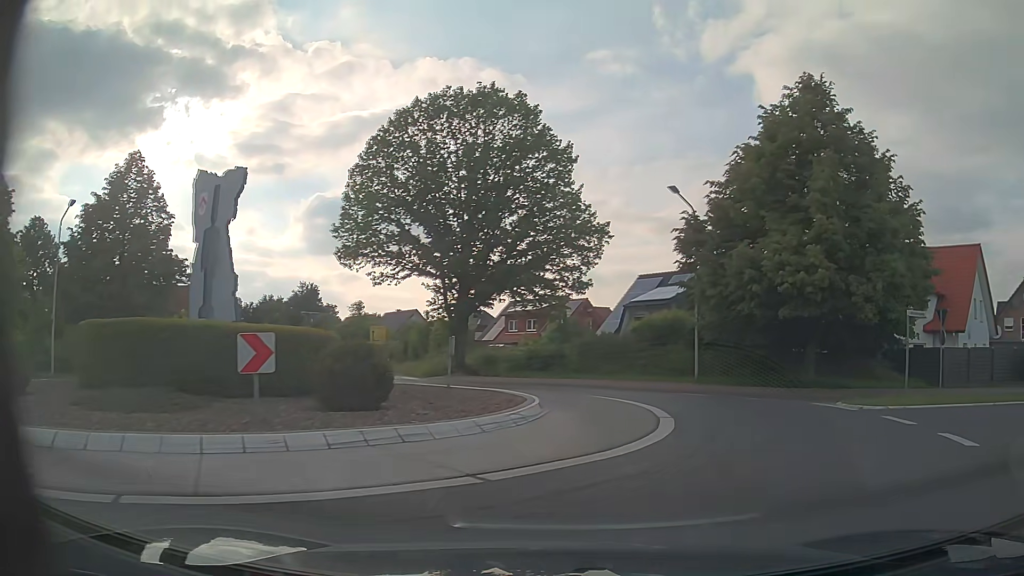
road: primary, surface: asphalt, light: Day
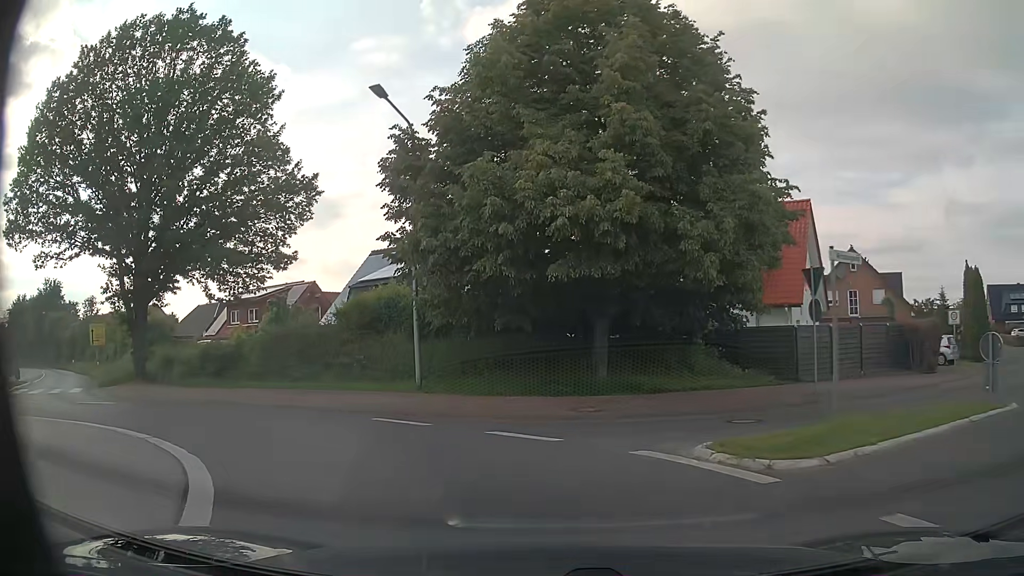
(+2.6, +9.5) m; +23°
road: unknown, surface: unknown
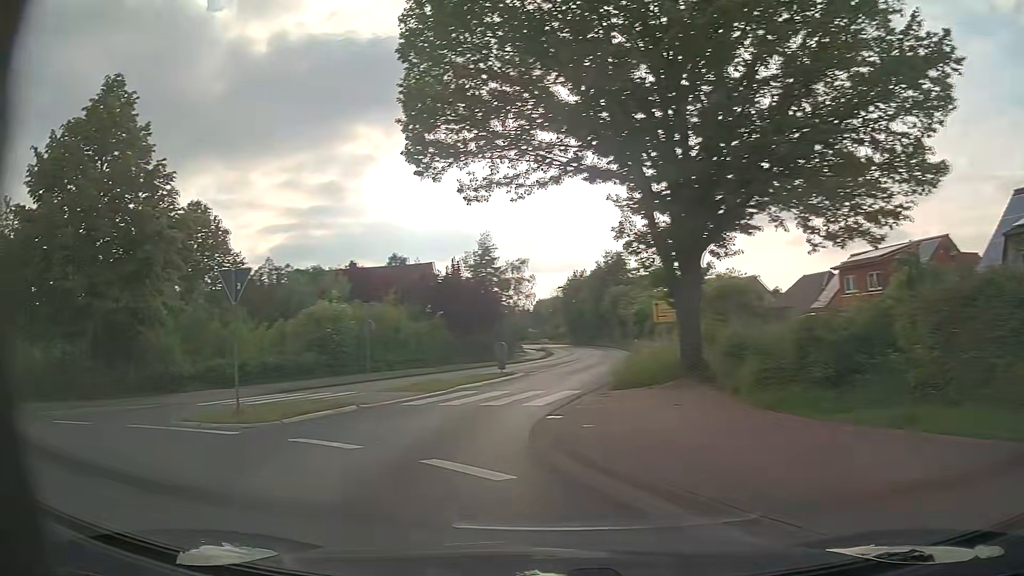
(-4.6, +12.1) m; -50°
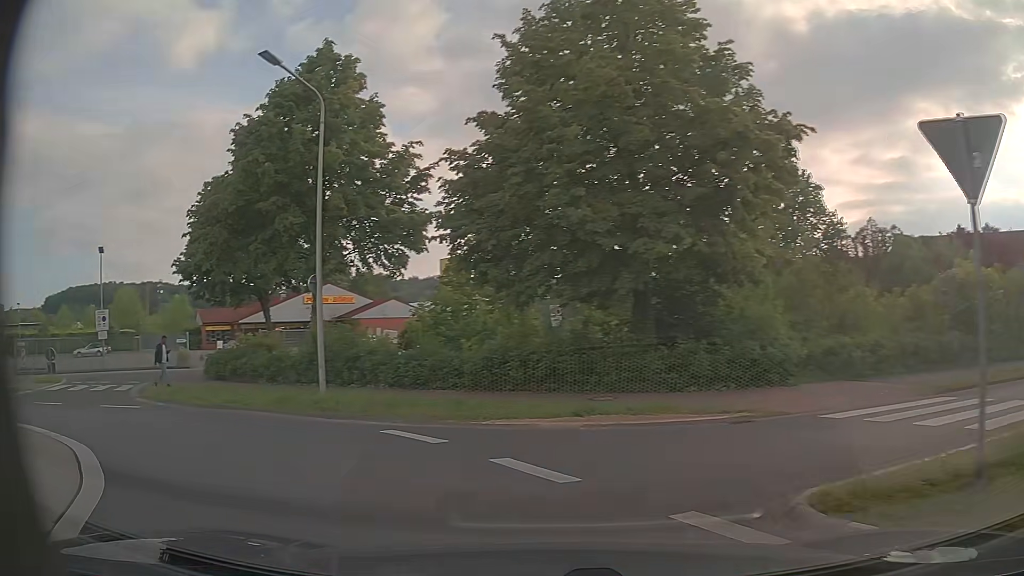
(-3.9, +8.0) m; -50°
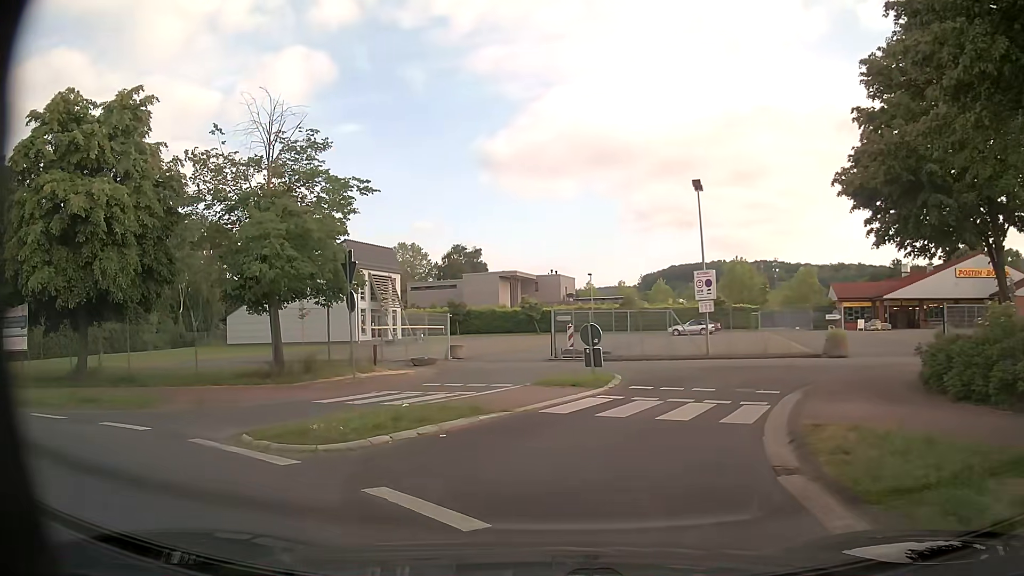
(-7.3, +11.5) m; -56°
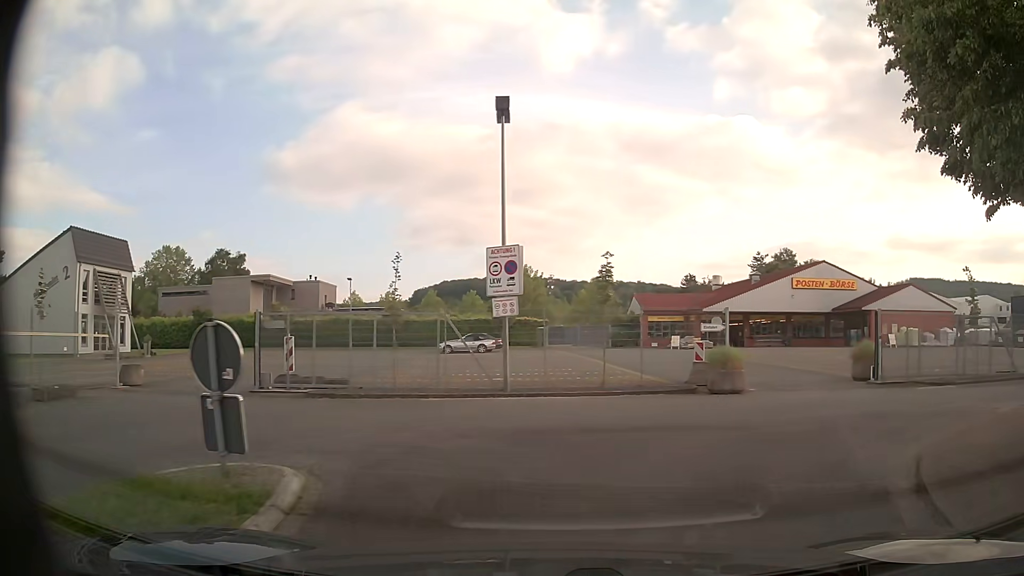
(+1.2, +11.5) m; +20°
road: service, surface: asphalt
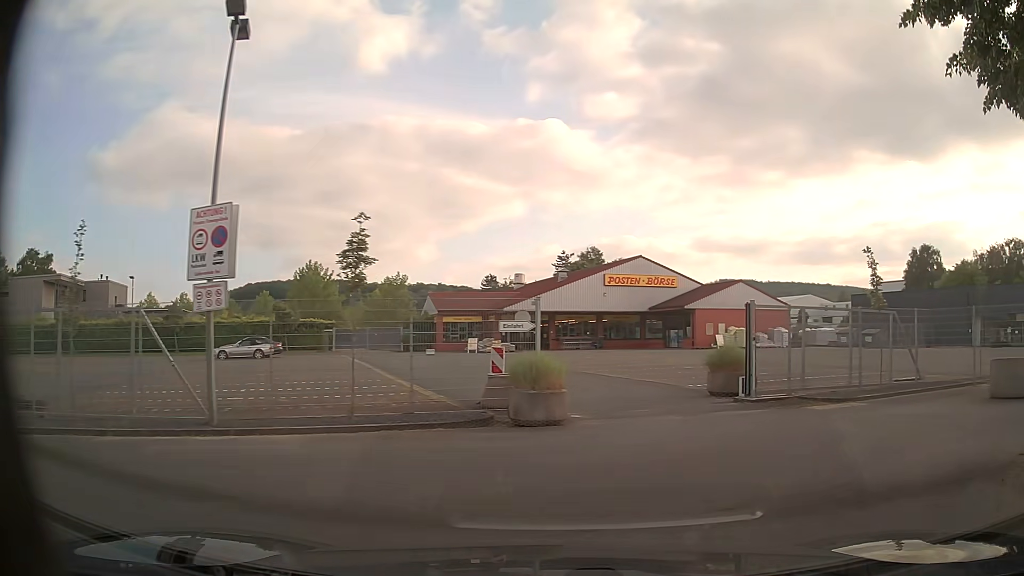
(+0.6, +5.7) m; +16°
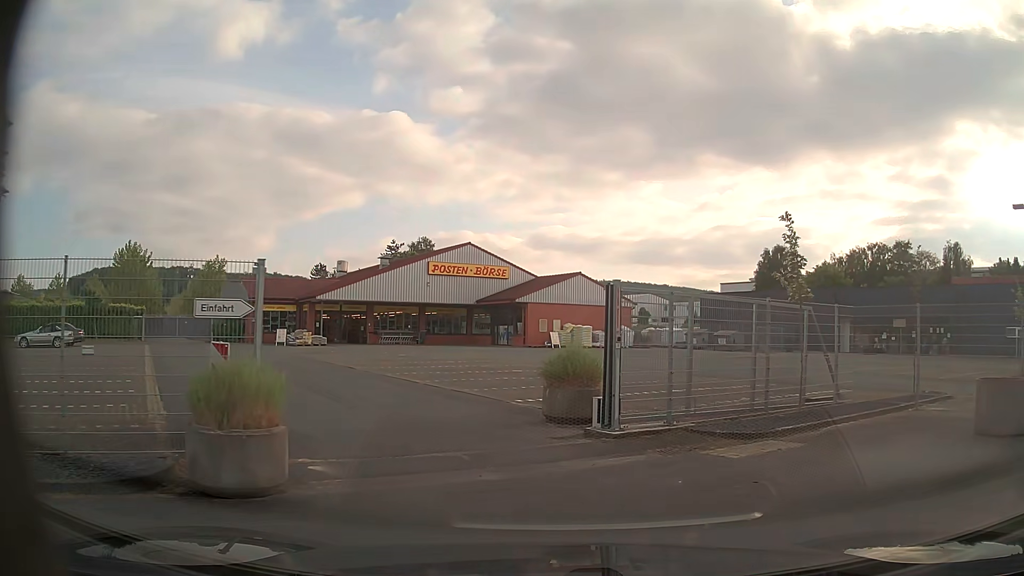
(+0.6, +5.3) m; +13°
